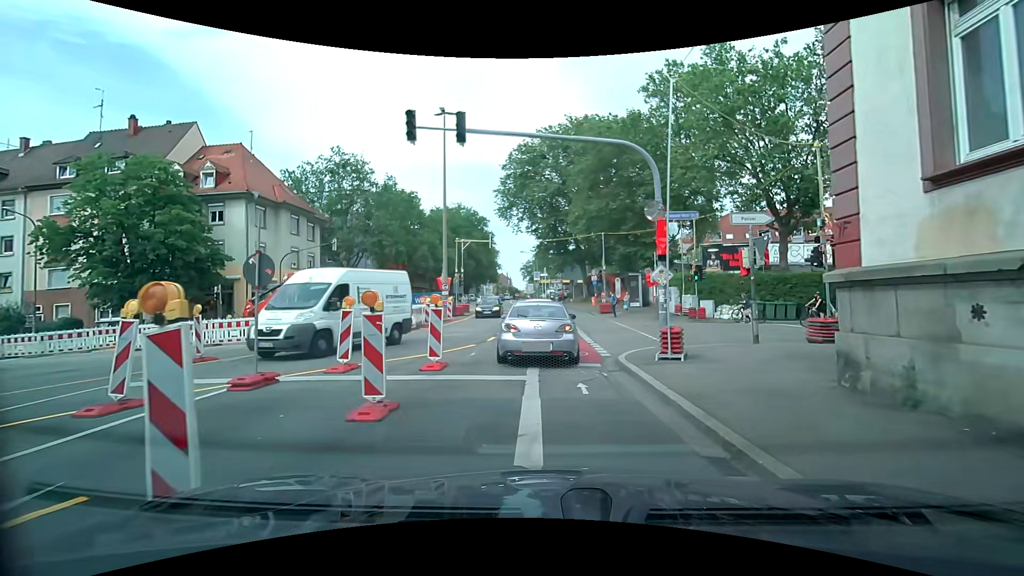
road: secondary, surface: asphalt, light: Day
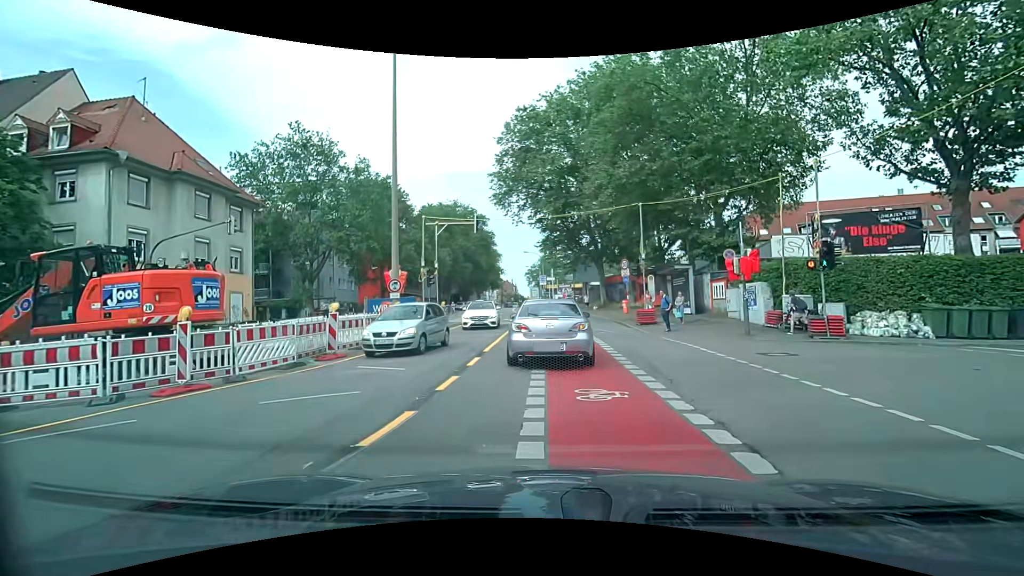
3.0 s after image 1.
(-0.1, +12.7) m; 0°
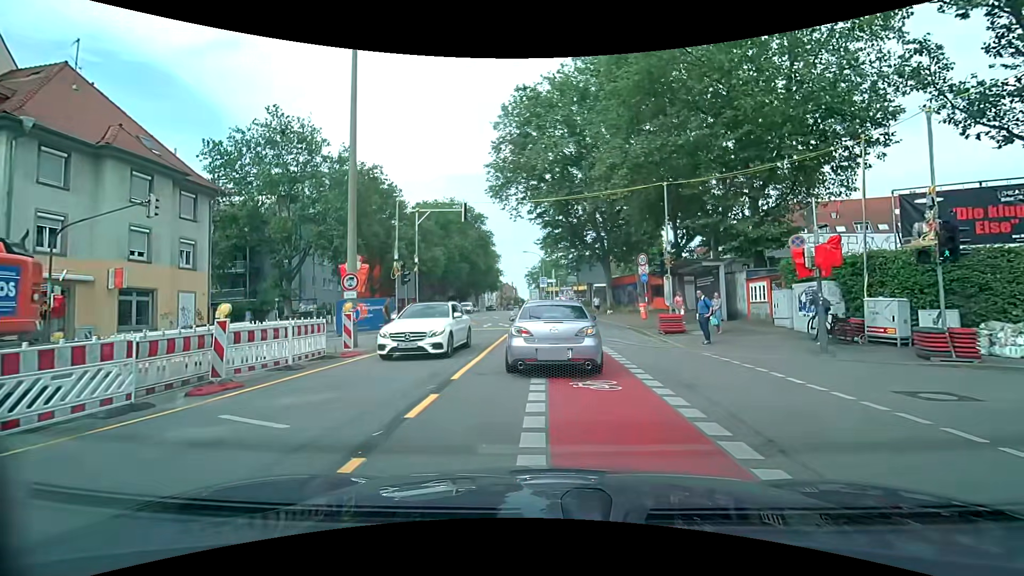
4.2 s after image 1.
(-0.1, +4.9) m; -1°
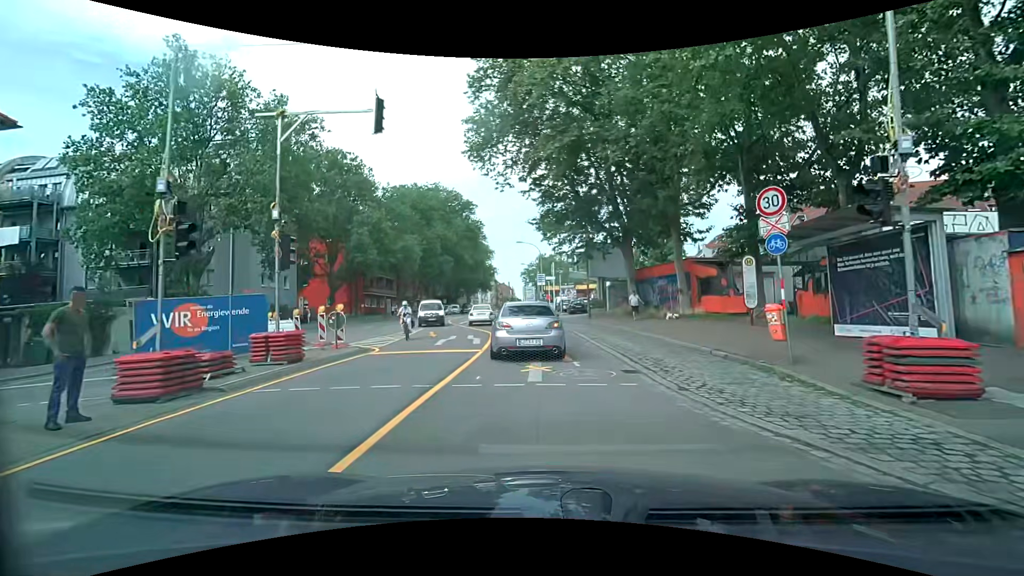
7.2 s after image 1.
(+0.1, +13.6) m; 0°
(0, +10) (0, +20) (-2, +30) (-5, +39) (-7, +49) (-8, +59) (-8, +69) (-8, +79) (-9, +89) (-9, +99) m
